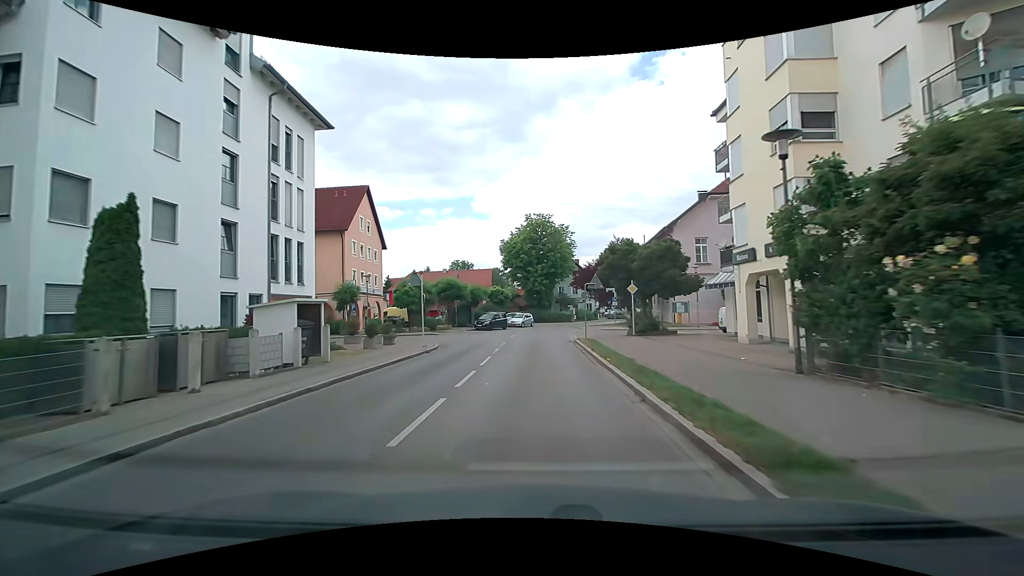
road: tertiary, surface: asphalt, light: Day
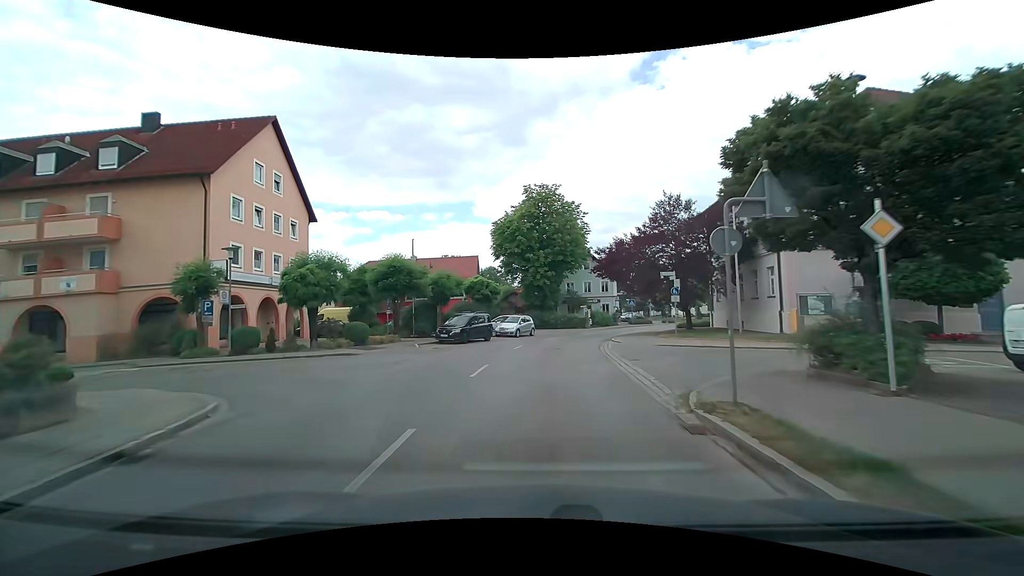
(0.0, +19.5) m; 0°
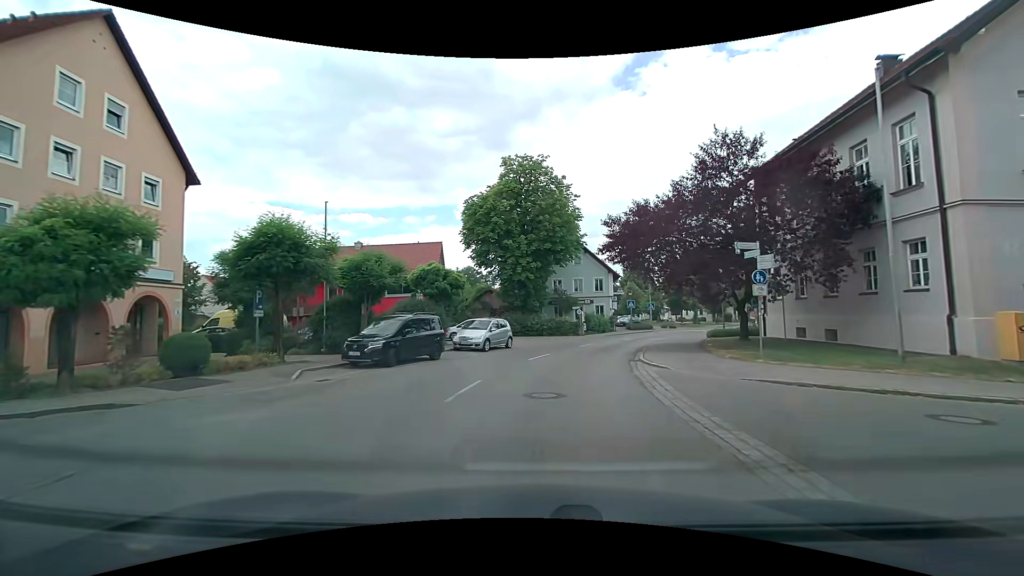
(+0.1, +12.0) m; +2°
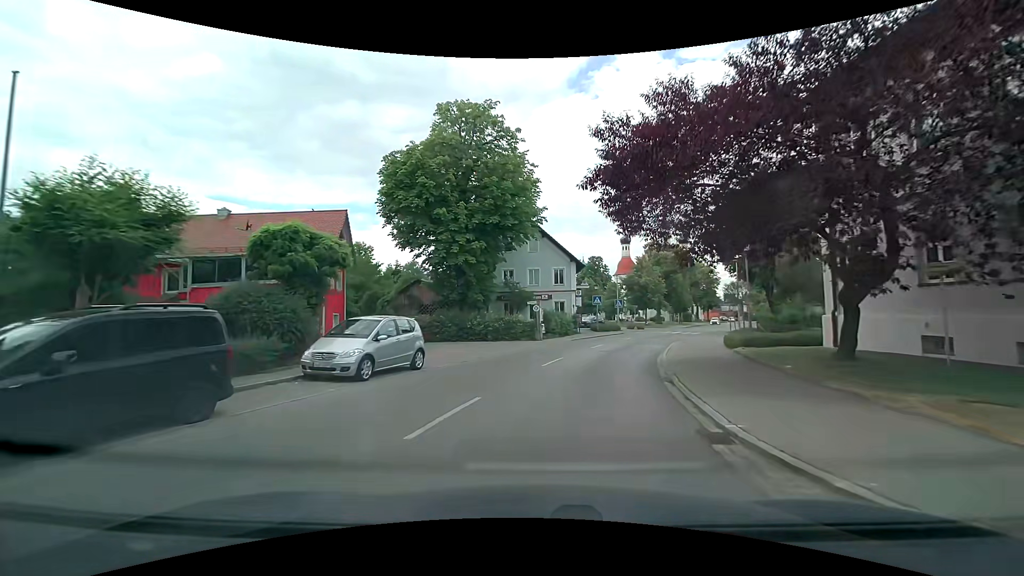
(+0.4, +11.4) m; +4°
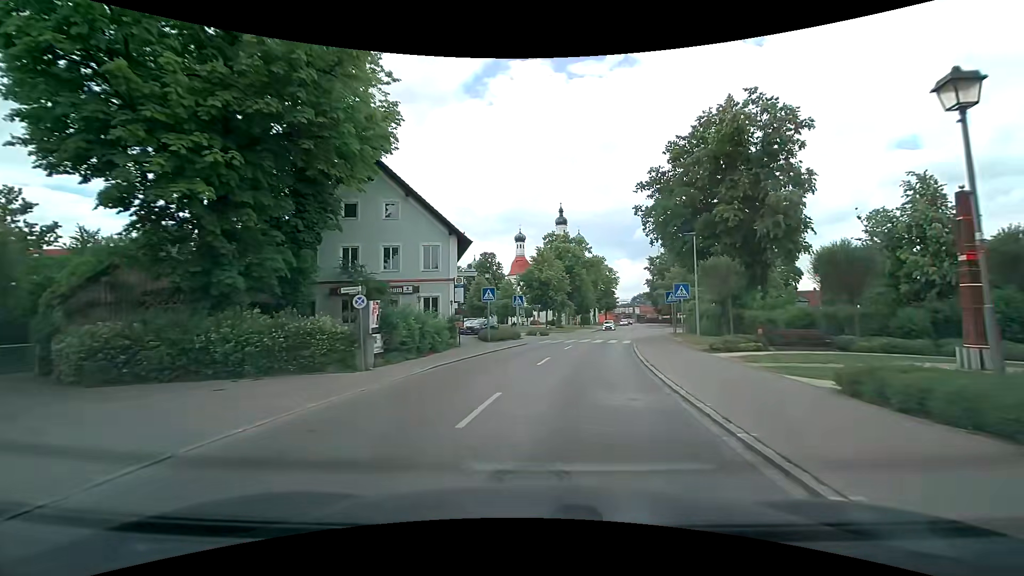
(+1.9, +16.8) m; +11°
